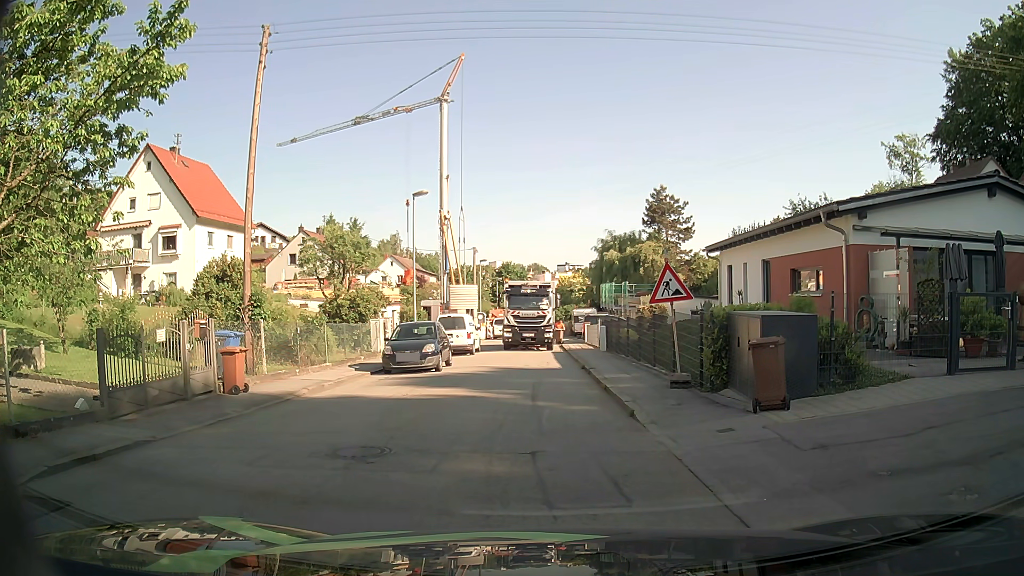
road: residential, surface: asphalt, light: Day
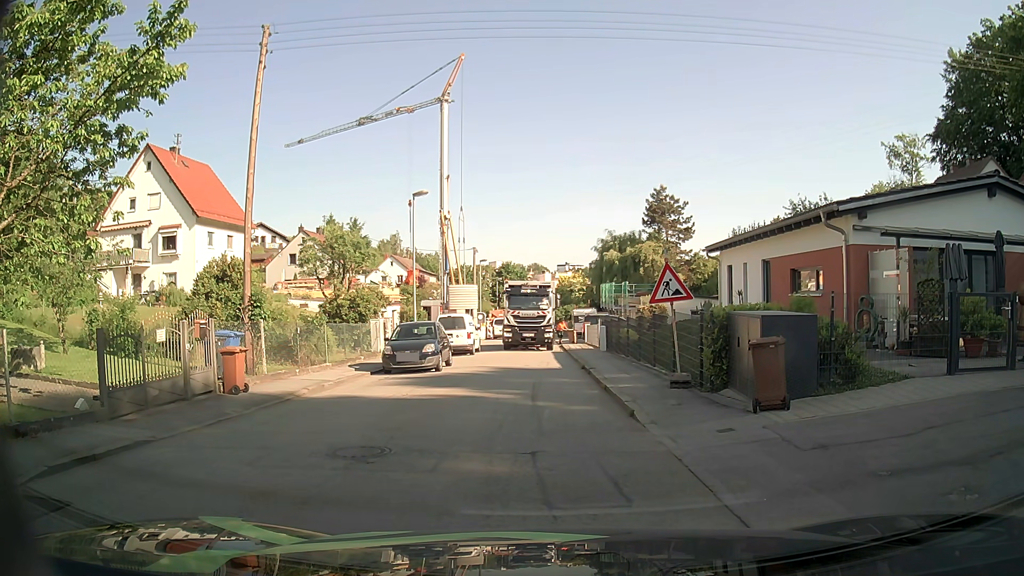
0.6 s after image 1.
(0.0, 0.0) m; 0°
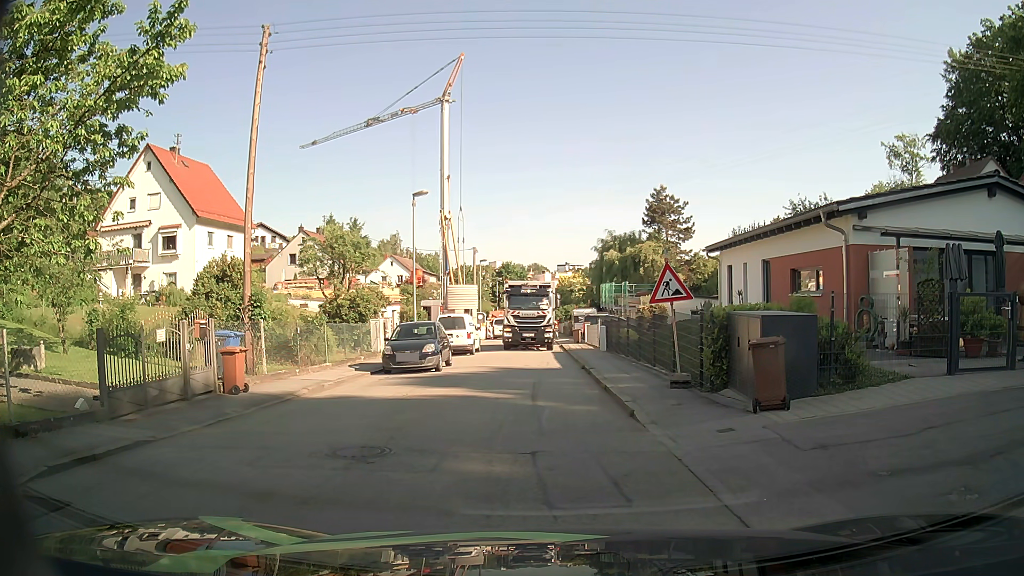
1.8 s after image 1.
(0.0, 0.0) m; 0°
